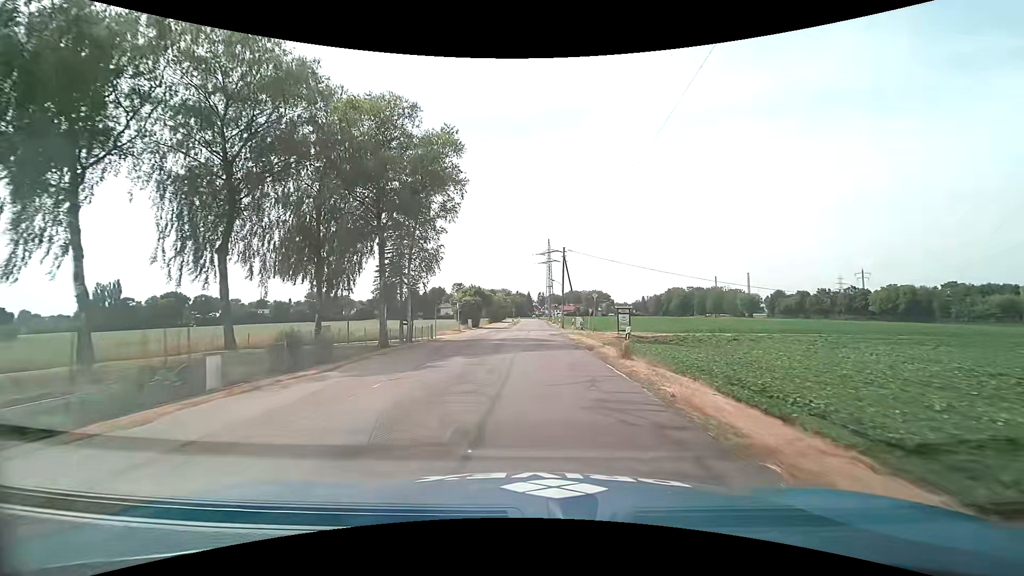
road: tertiary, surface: asphalt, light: Day
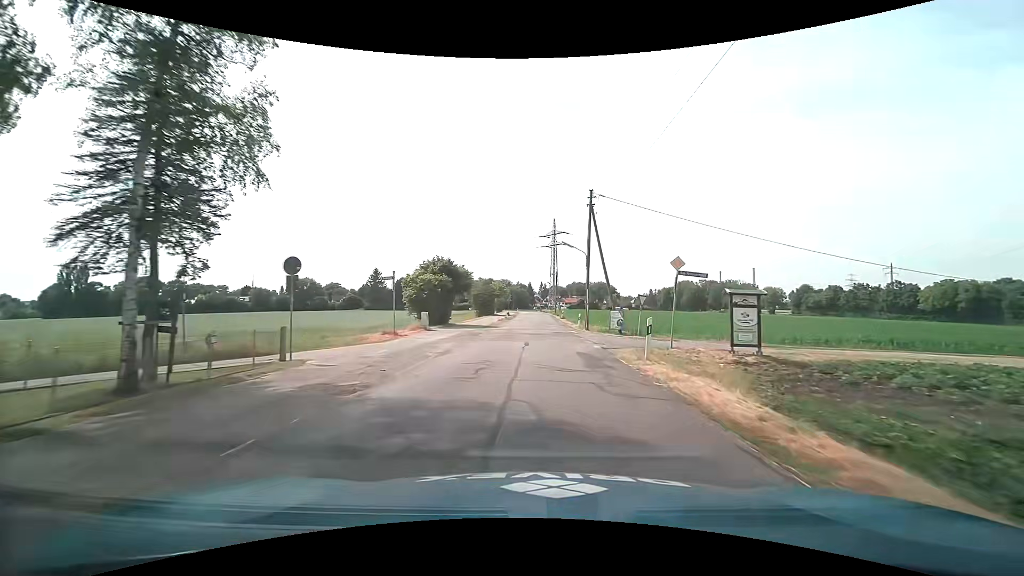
(0.0, +24.7) m; -1°
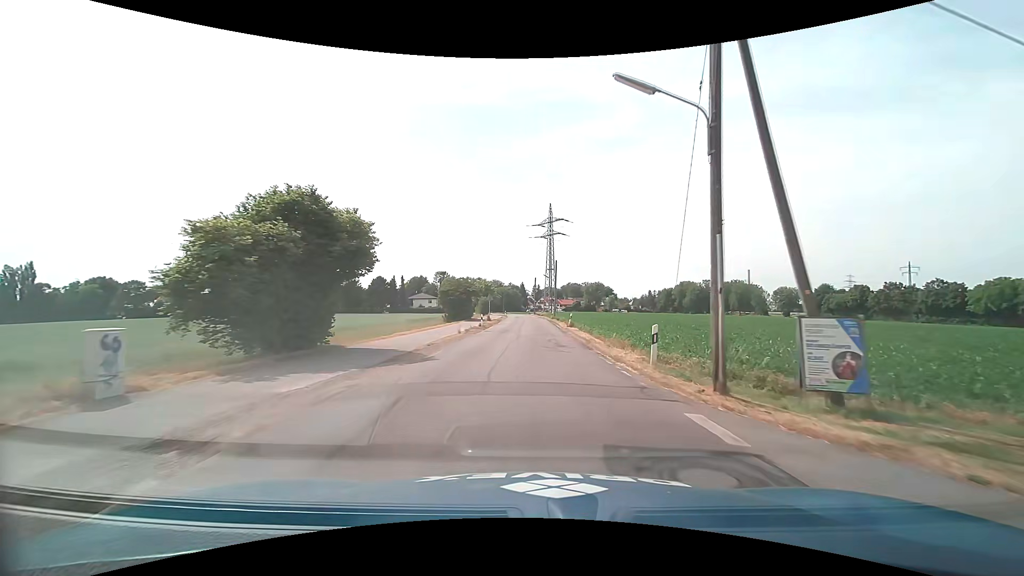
(+0.6, +24.2) m; +2°
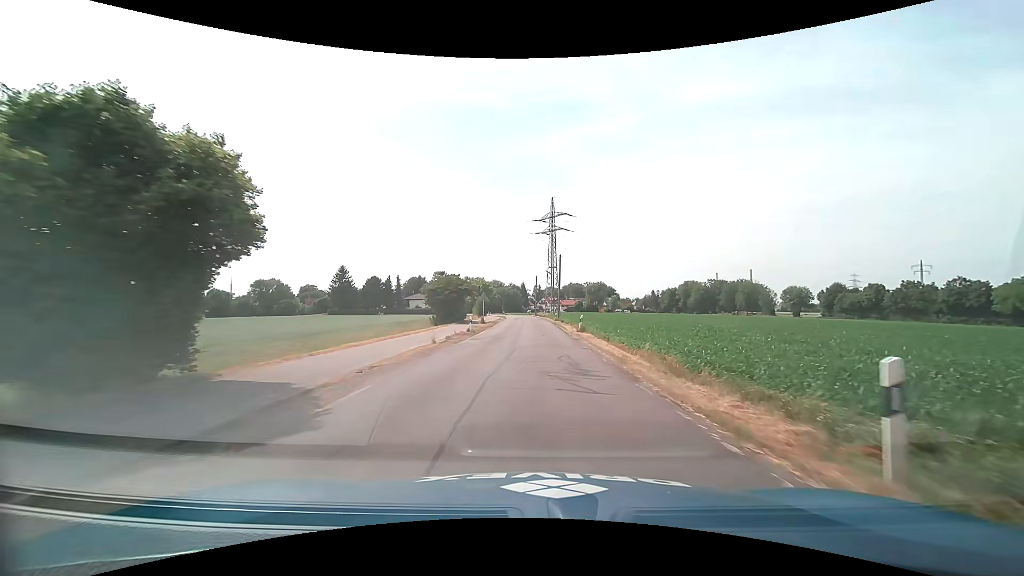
(0.0, +8.0) m; 0°
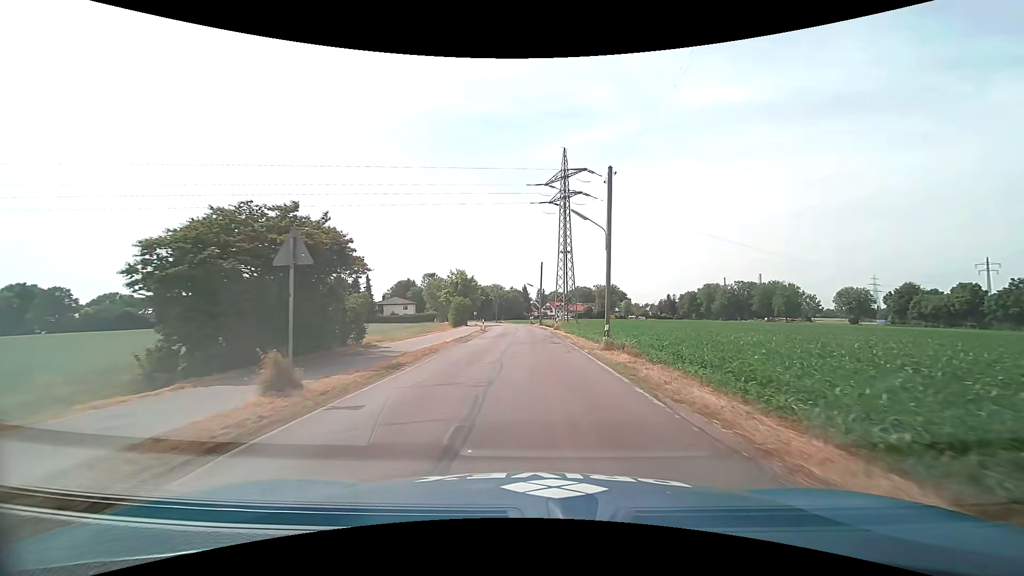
(-0.2, +38.8) m; -1°
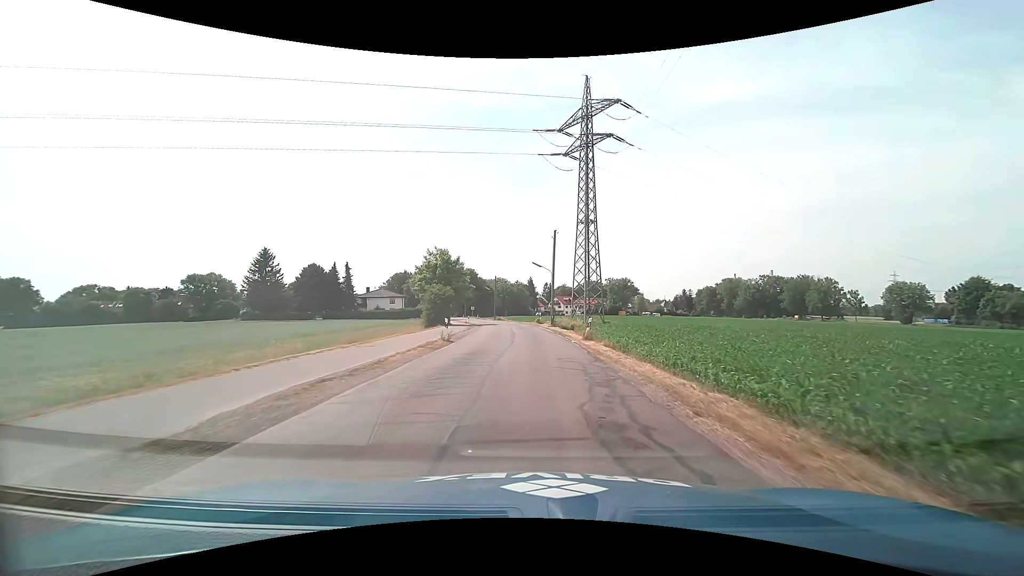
(-0.2, +22.5) m; -1°
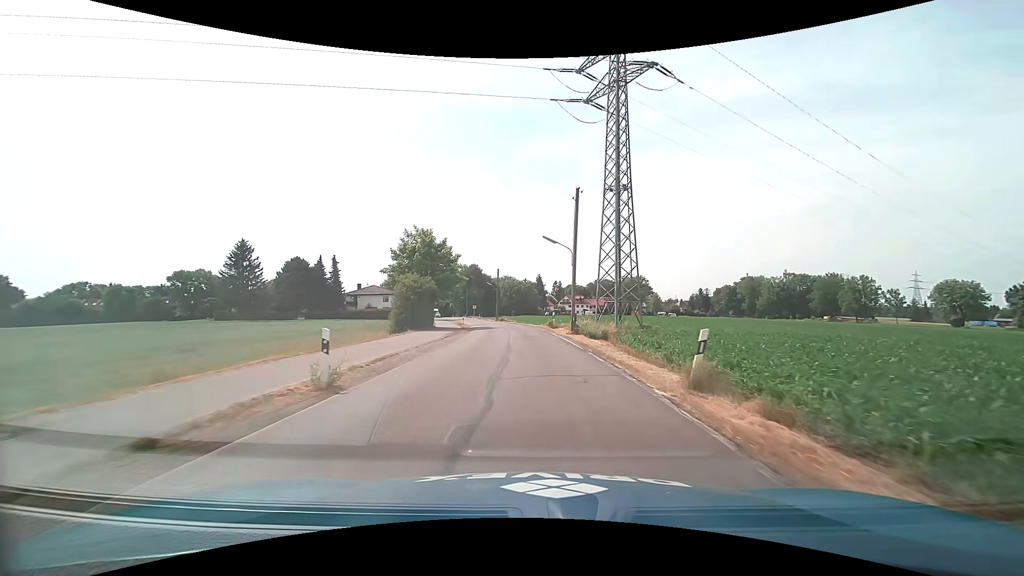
(0.0, +14.8) m; -1°
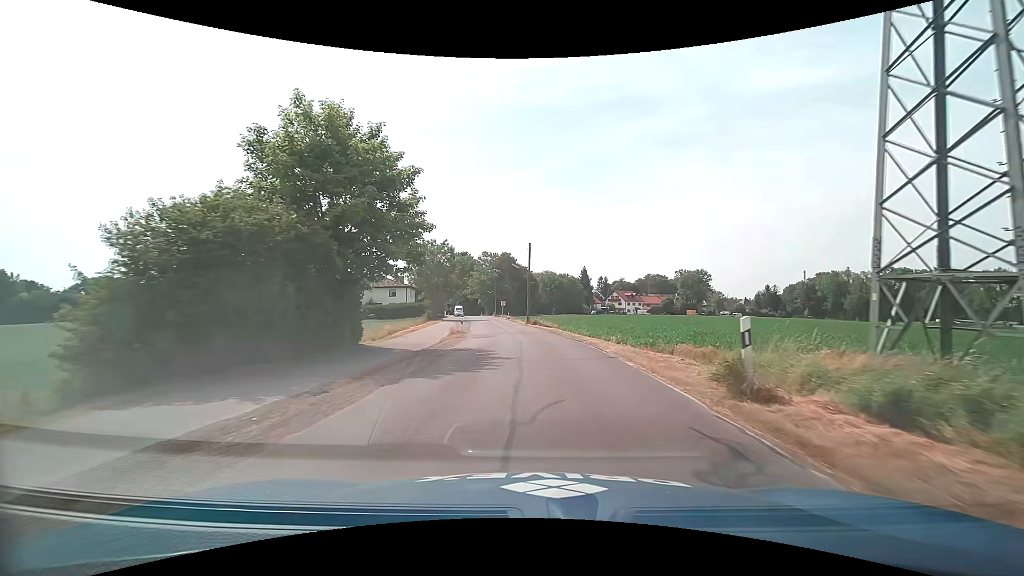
(-0.8, +28.7) m; -5°
(0, +10) (0, +20) (-1, +30) (-2, +40) (-3, +50) (-4, +60) (-5, +70) (-6, +80) (-7, +90) (-9, +99) m
